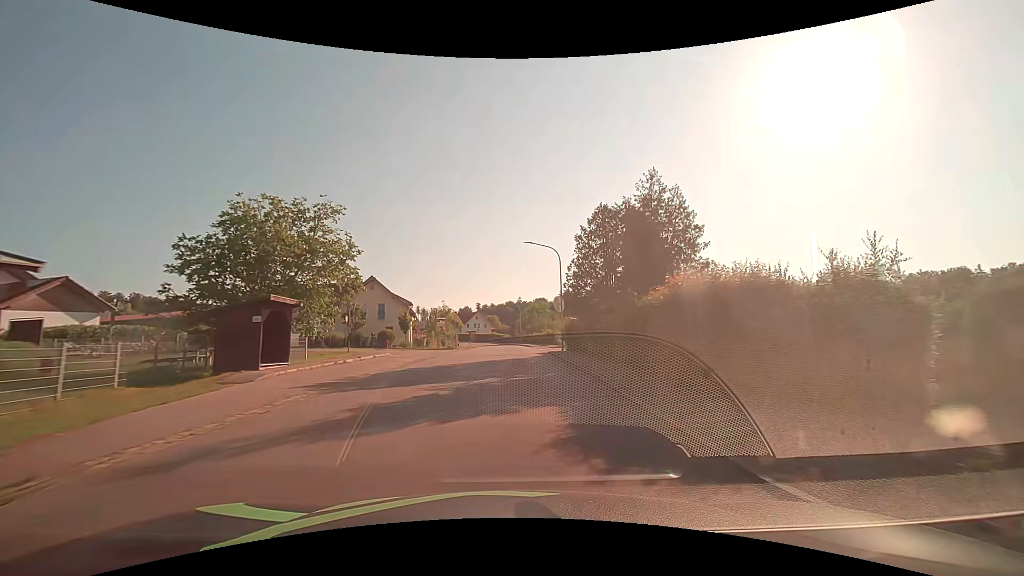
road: tertiary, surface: asphalt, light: Day
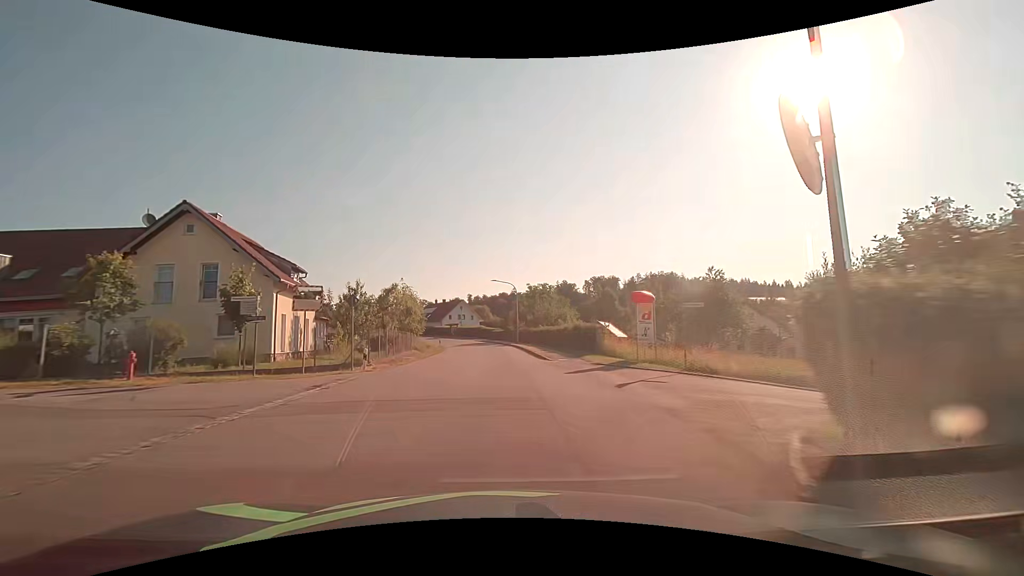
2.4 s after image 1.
(+0.6, +31.1) m; +1°
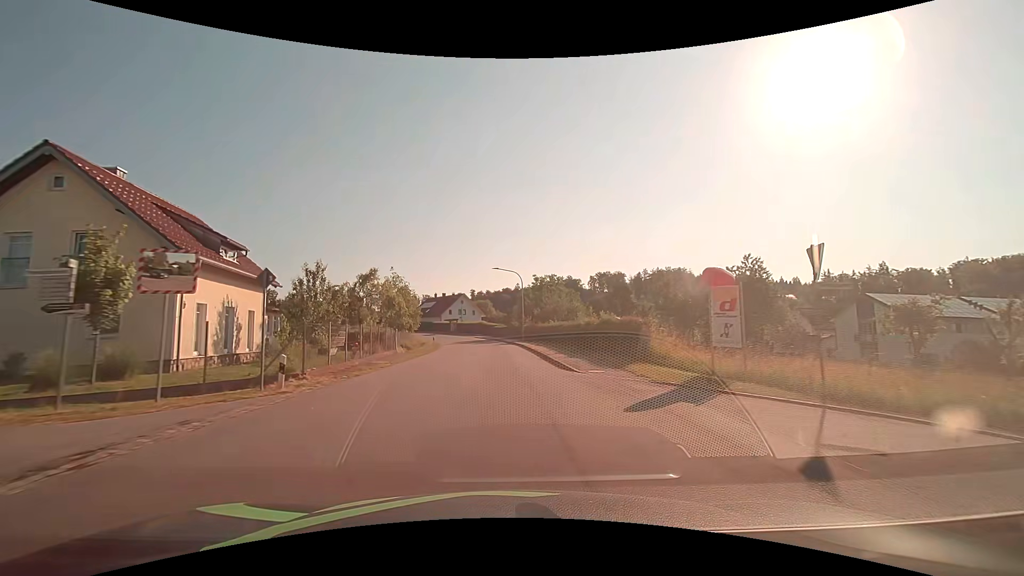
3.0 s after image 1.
(0.0, +7.8) m; 0°
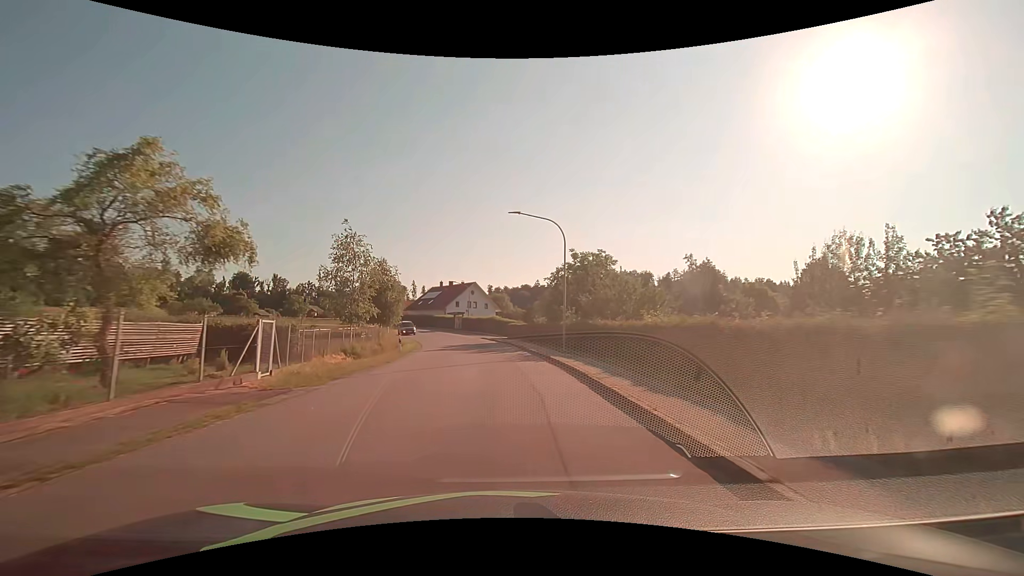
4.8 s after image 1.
(-0.4, +23.3) m; -2°
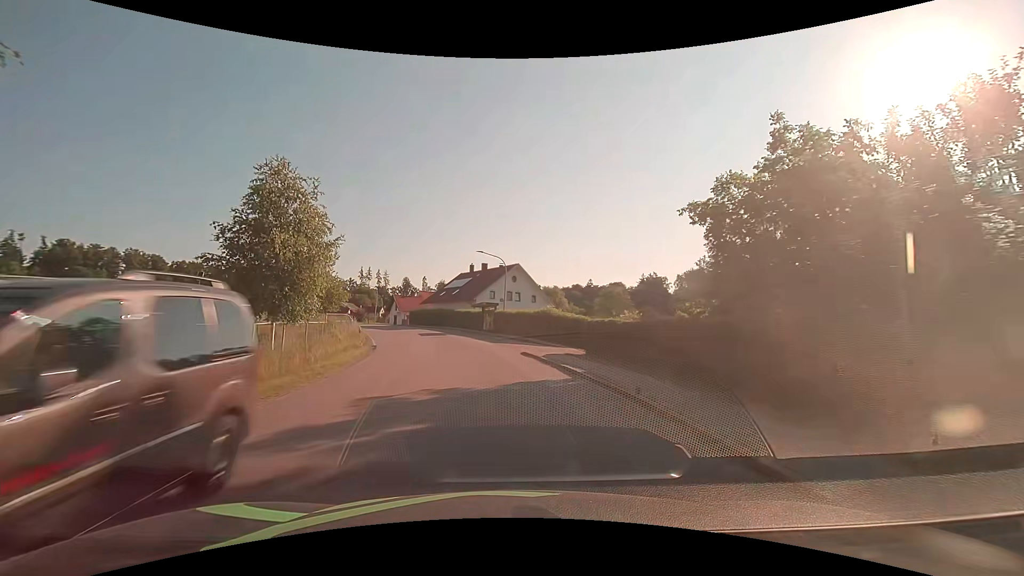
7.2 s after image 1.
(-0.9, +30.9) m; -5°
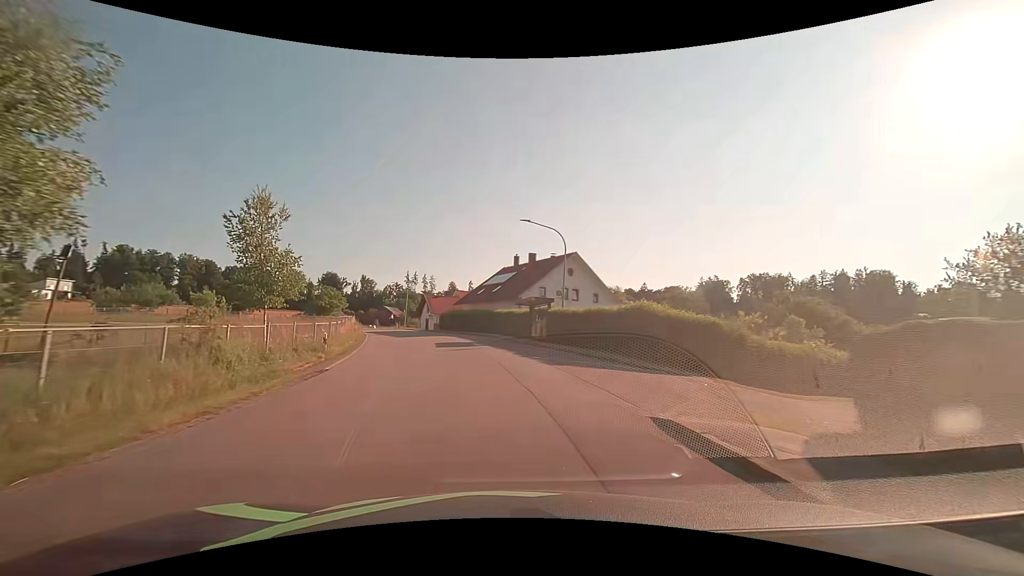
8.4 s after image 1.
(-0.6, +15.2) m; -6°
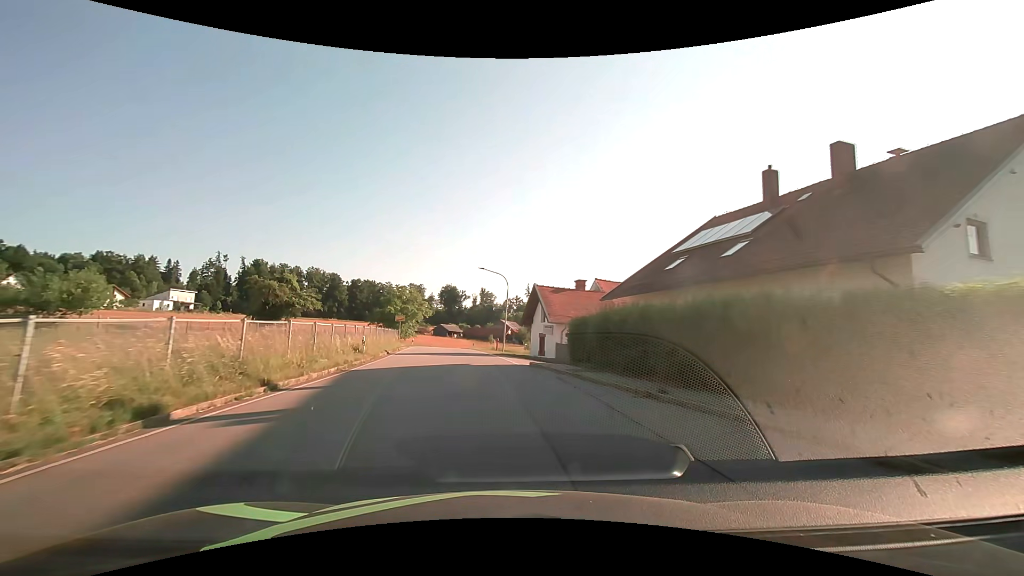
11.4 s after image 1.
(-4.7, +37.2) m; -14°
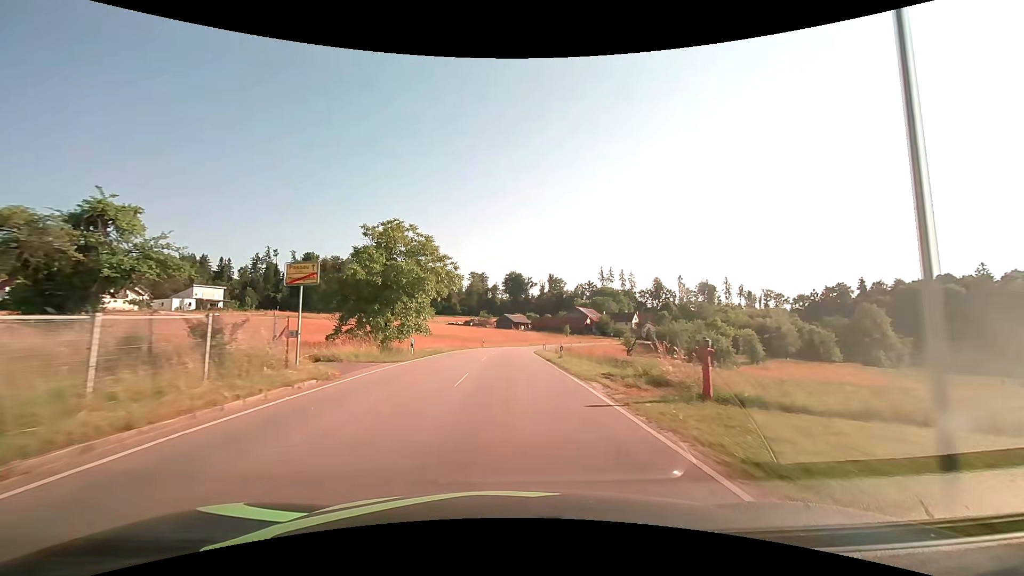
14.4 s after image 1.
(-3.3, +39.8) m; -8°
(0, +10) (0, +20) (0, +30) (0, +40) (+1, +50) (+2, +60) (+3, +70) (+5, +80) (+7, +89) (+10, +99) m
